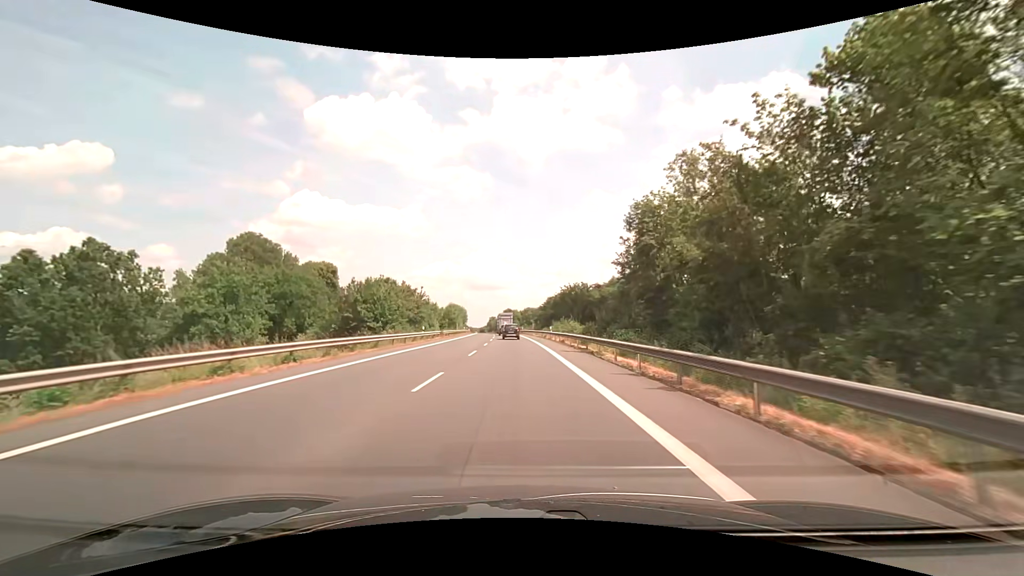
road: primary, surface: asphalt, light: Day
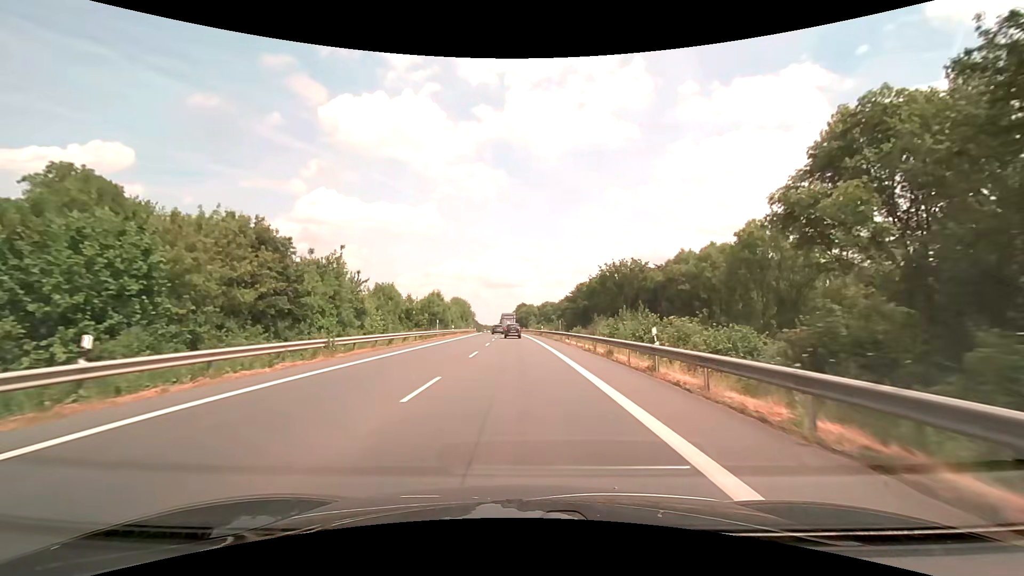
(-0.5, +37.5) m; -1°
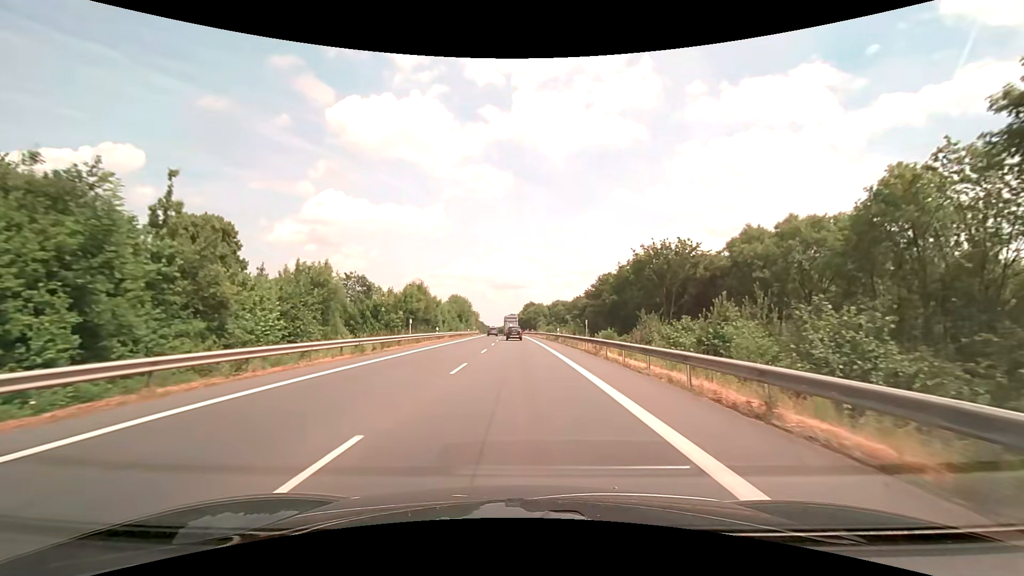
(-0.2, +18.6) m; -1°
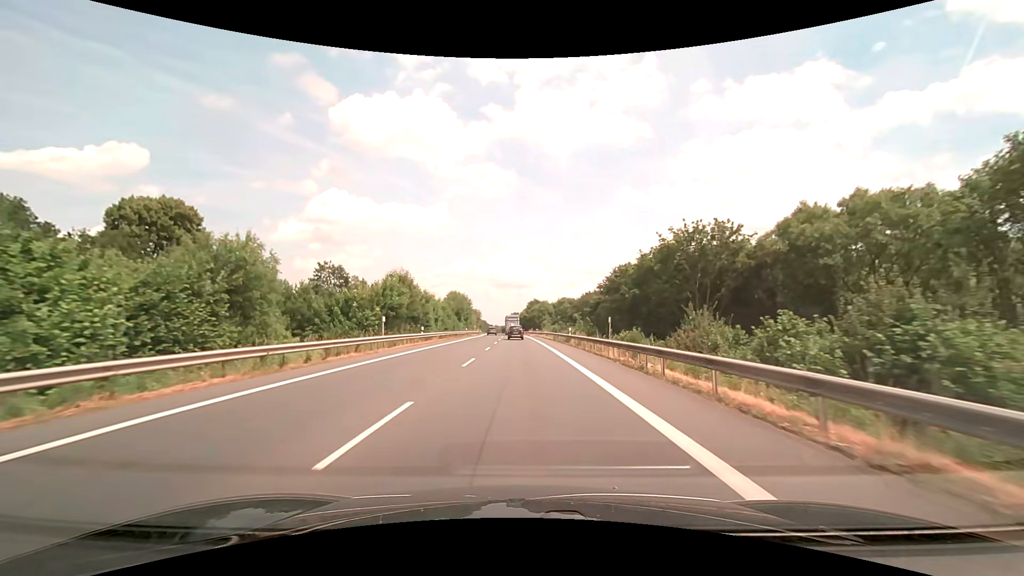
(0.0, +9.5) m; 0°
(0, +10) (0, +20) (0, +30) (0, +40) (0, +50) (0, +60) (0, +70) (-1, +80) (-1, +90) (-2, +100) m
